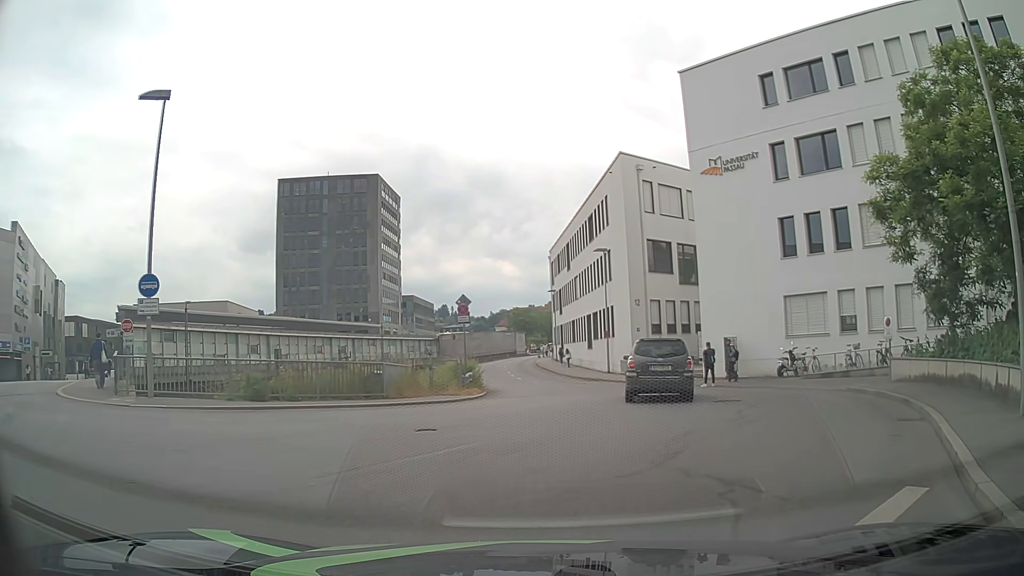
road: residential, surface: asphalt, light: Day
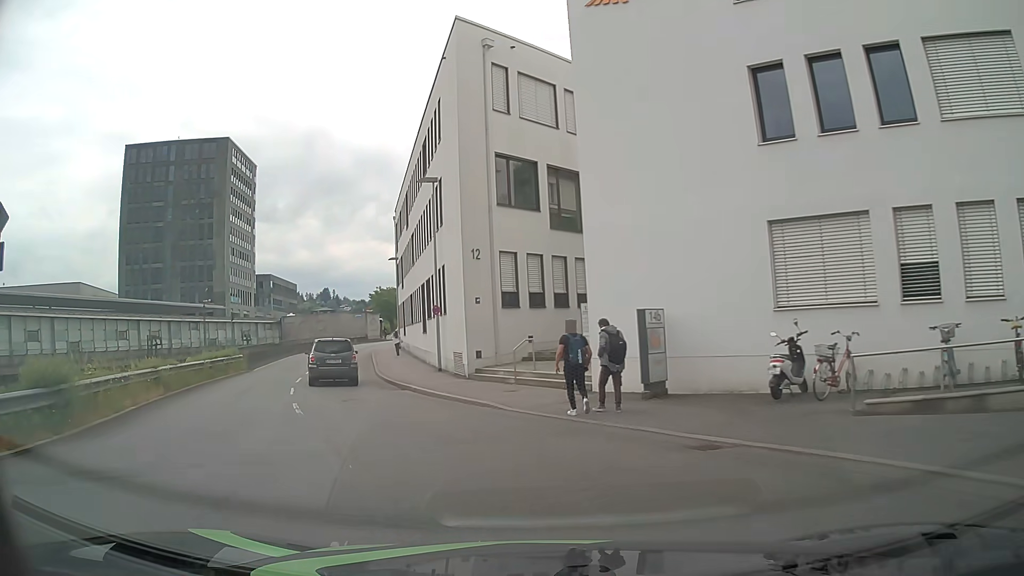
(+3.3, +16.2) m; +9°
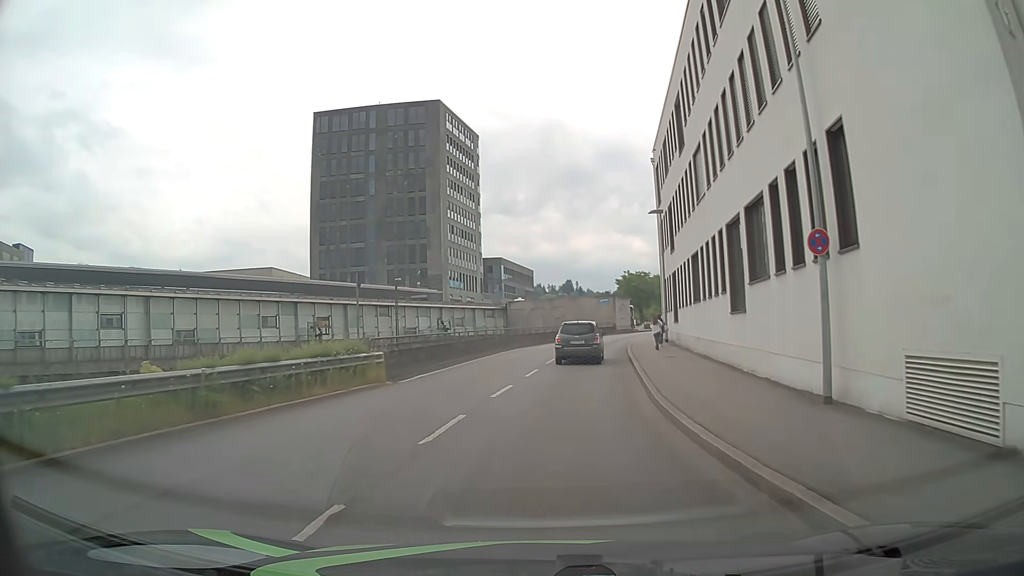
(-4.2, +17.0) m; -21°
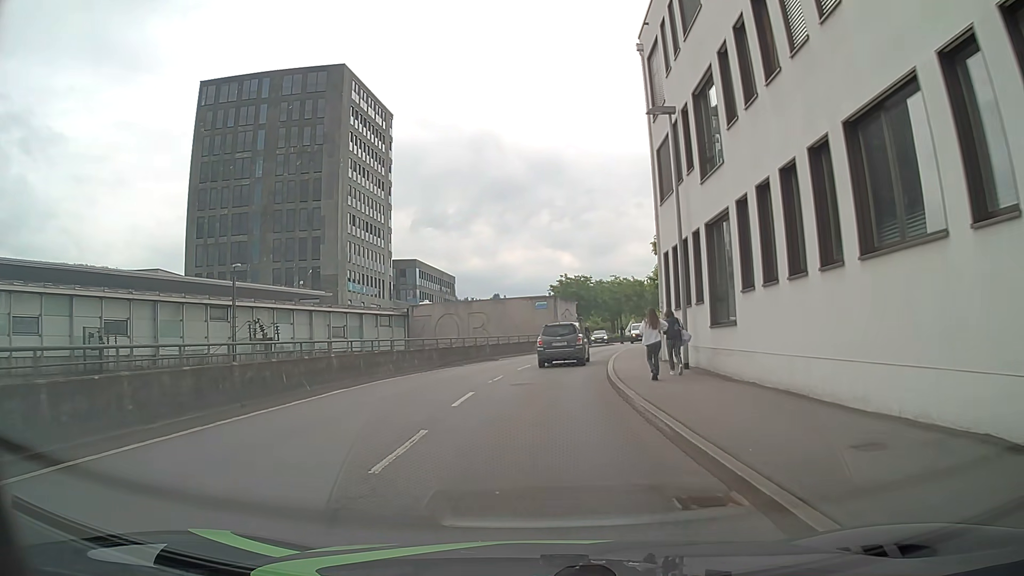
(+1.1, +19.8) m; +6°
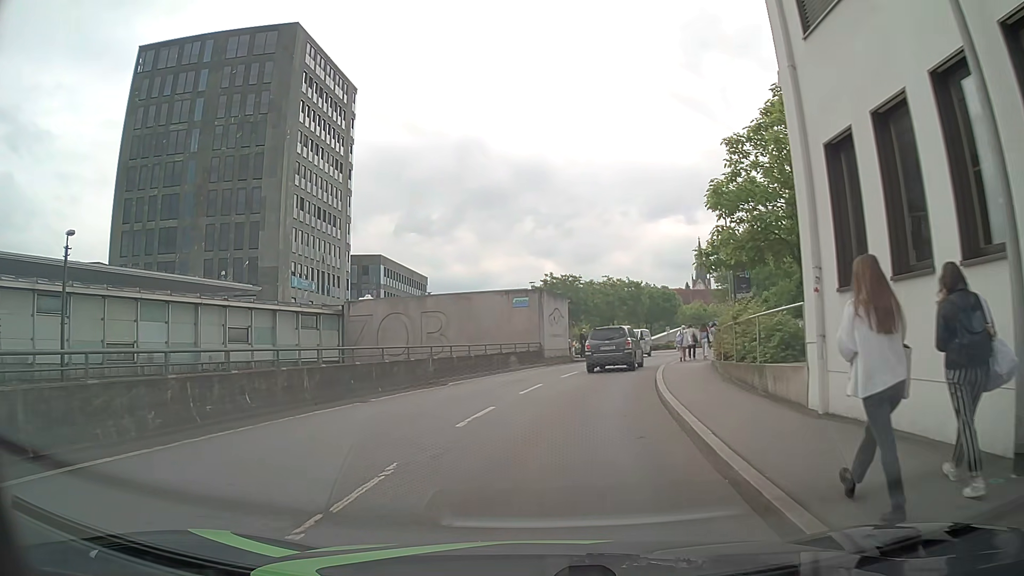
(+0.1, +14.0) m; +1°
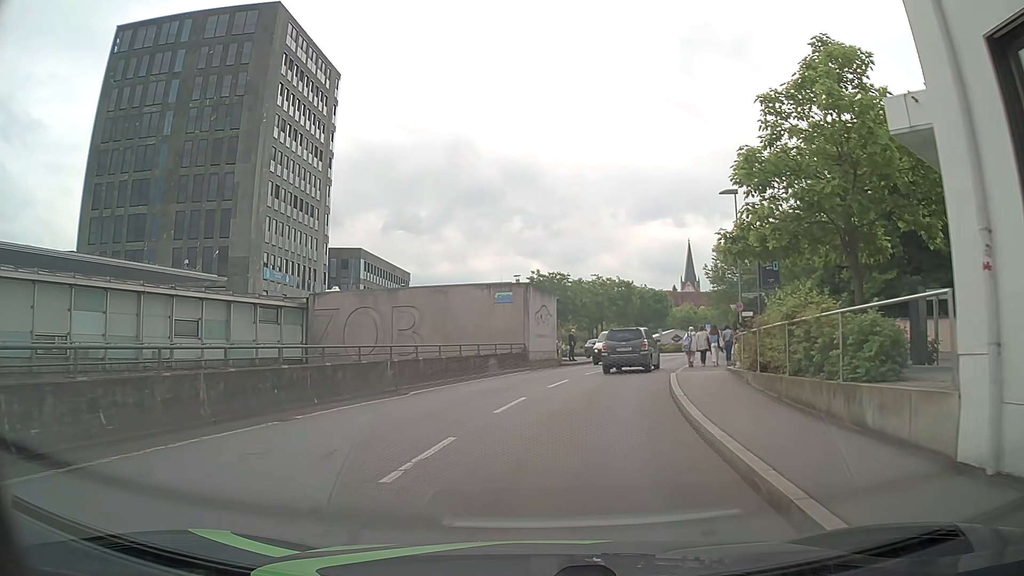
(0.0, +4.1) m; +1°
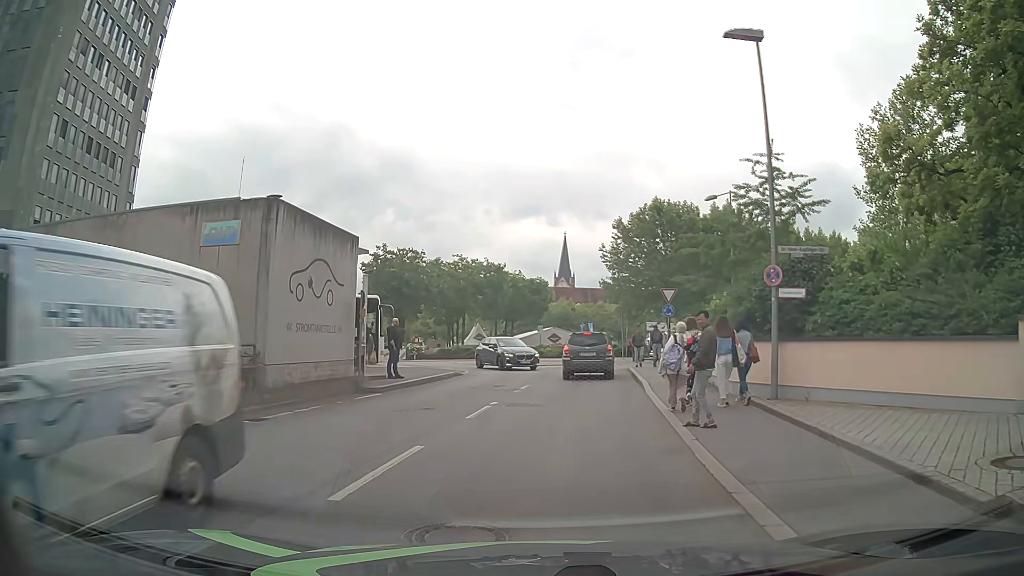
(+2.0, +18.4) m; +12°
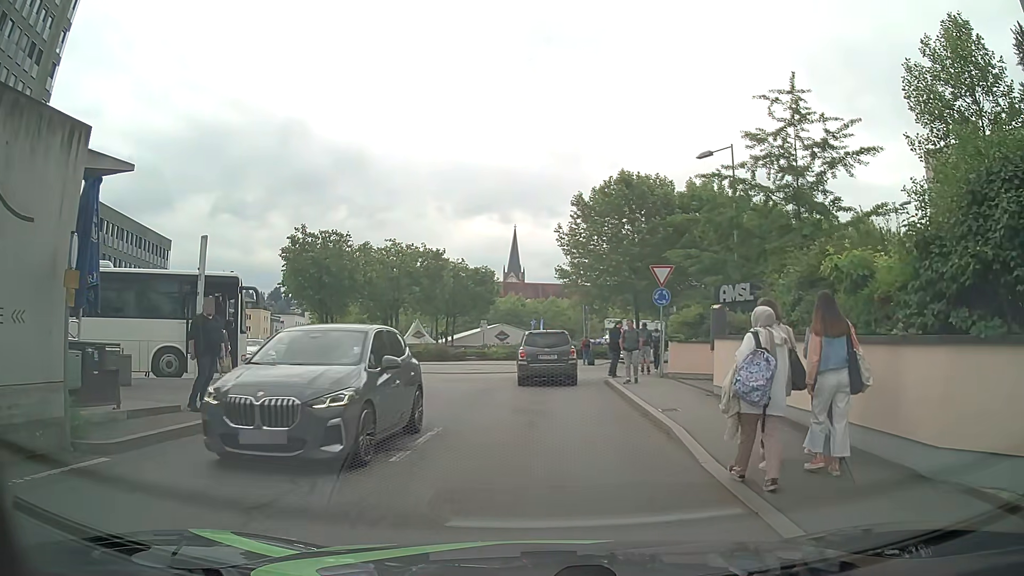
(+0.3, +9.6) m; +5°
